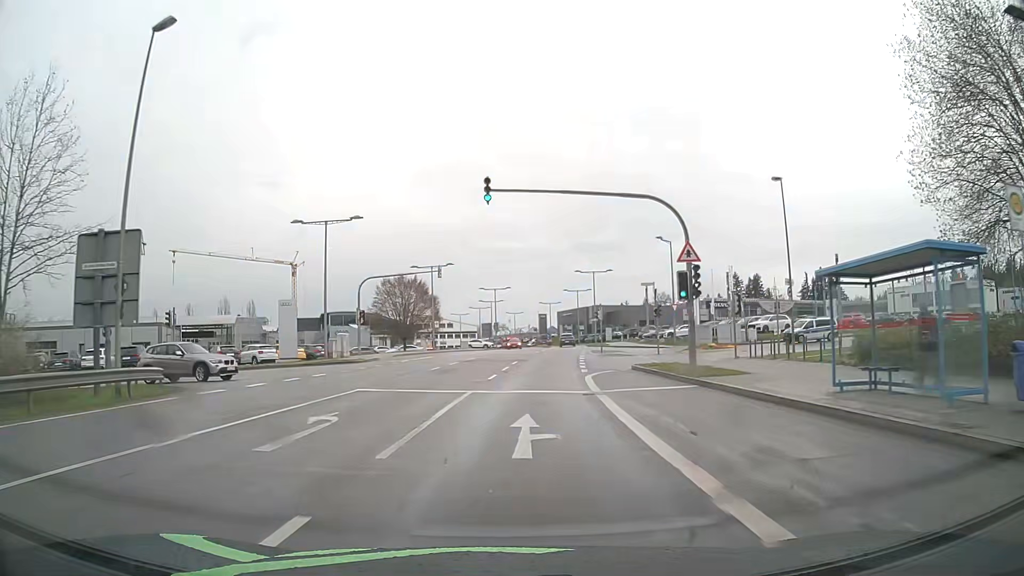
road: secondary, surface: asphalt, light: Day
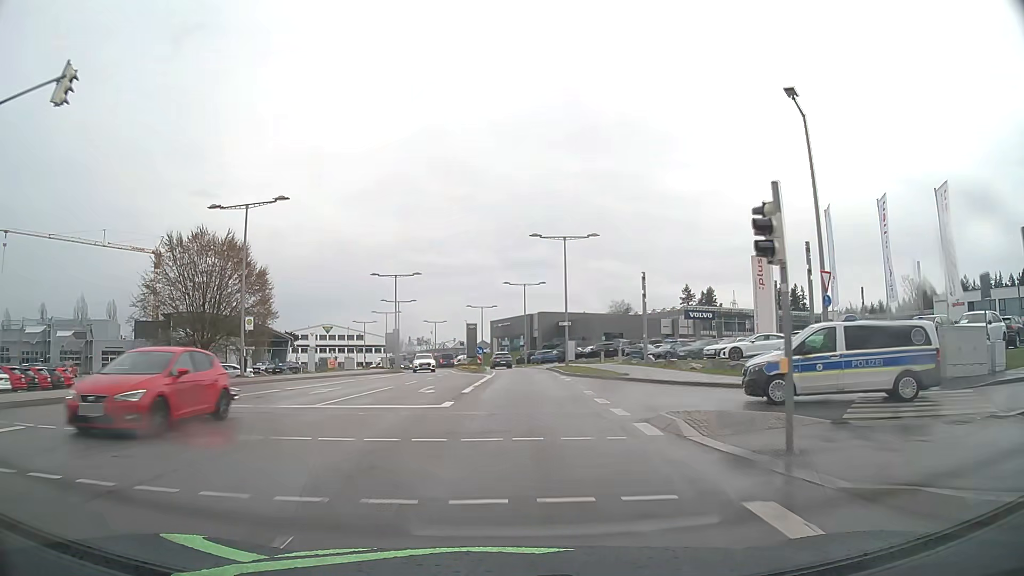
(+2.1, +38.5) m; +6°
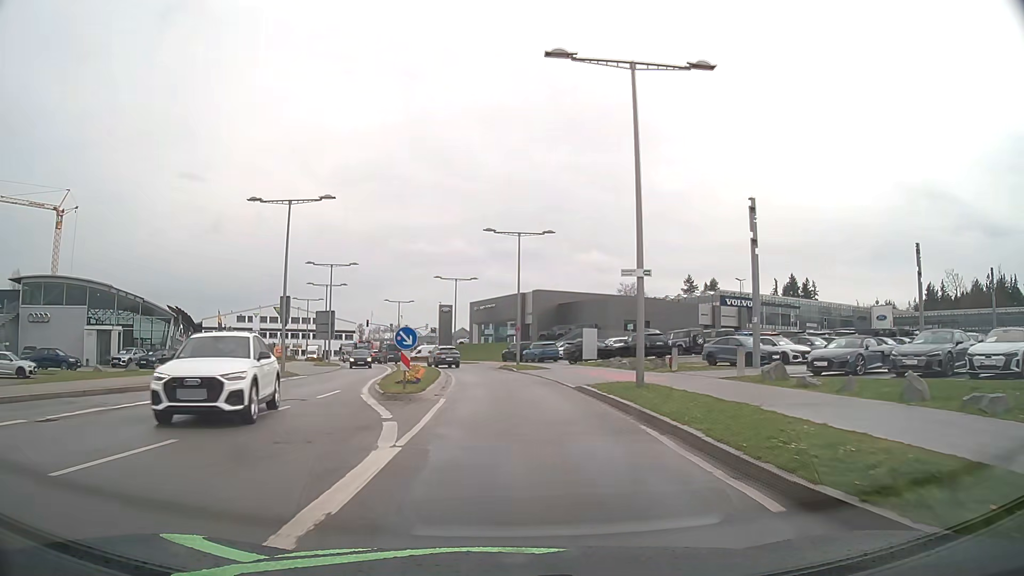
(+0.3, +29.2) m; +1°
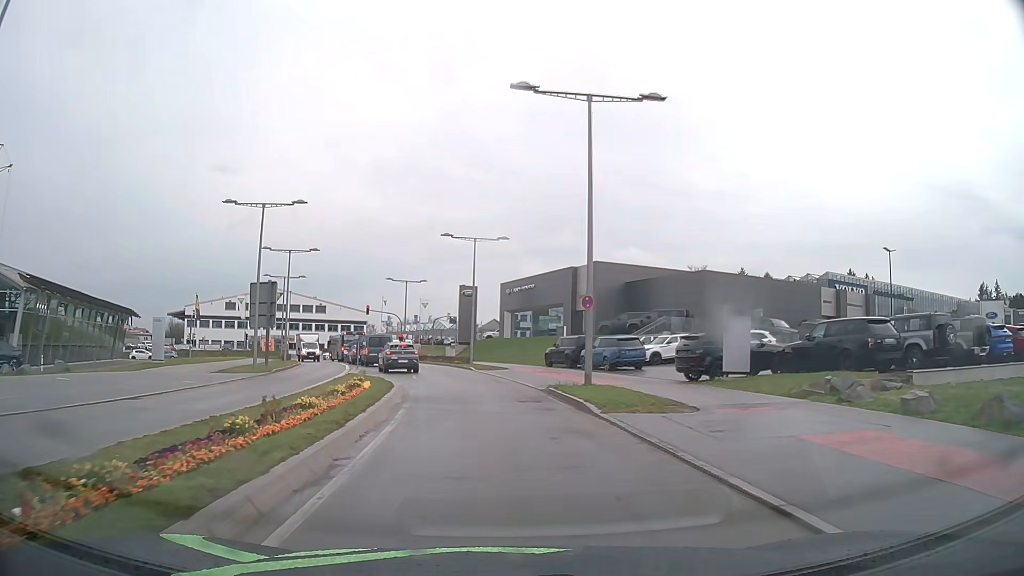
(-0.4, +25.2) m; -3°
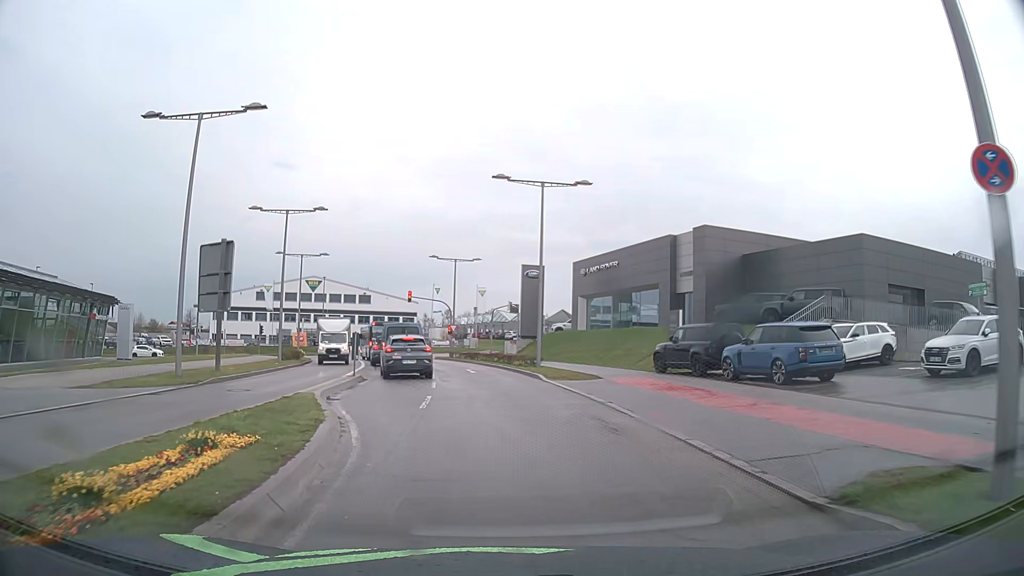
(-0.8, +15.1) m; -6°
(0, +10) (-2, +20) (-4, +30) (-6, +39) (-8, +49) (-11, +59) (-14, +68) (-18, +77) (-26, +83) (-36, +83) m
